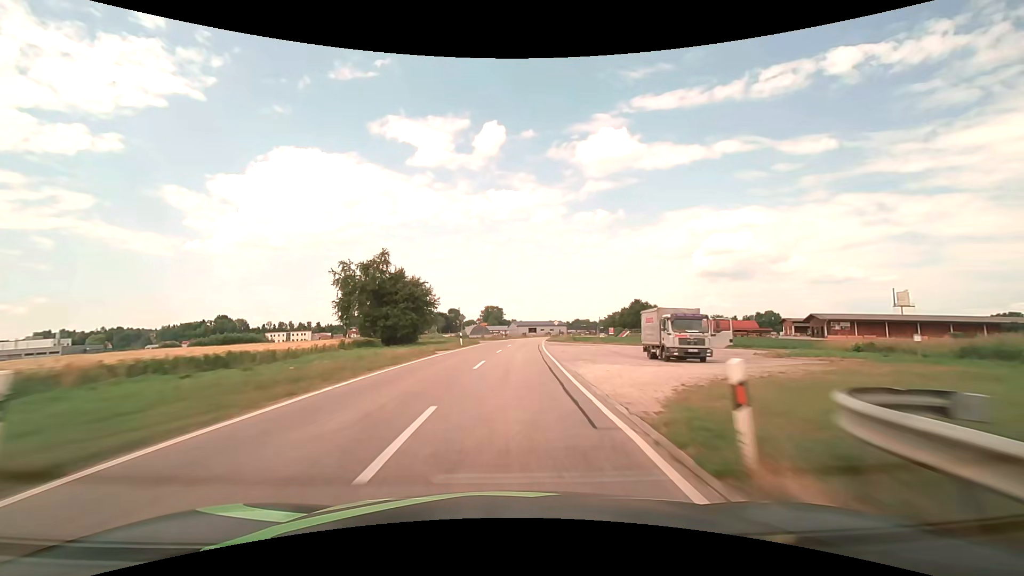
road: tertiary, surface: asphalt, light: Day
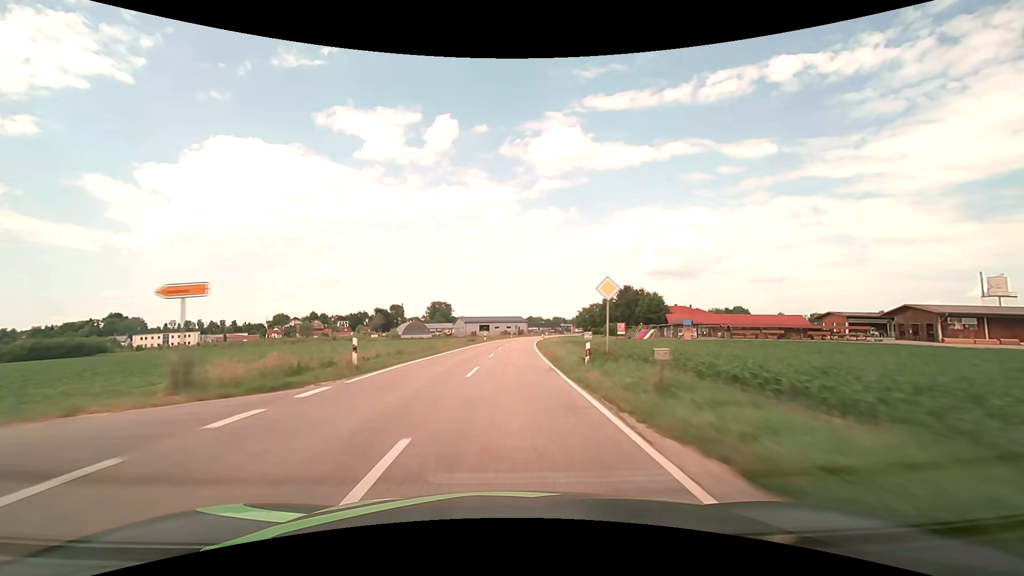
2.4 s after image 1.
(+2.6, +62.8) m; +5°
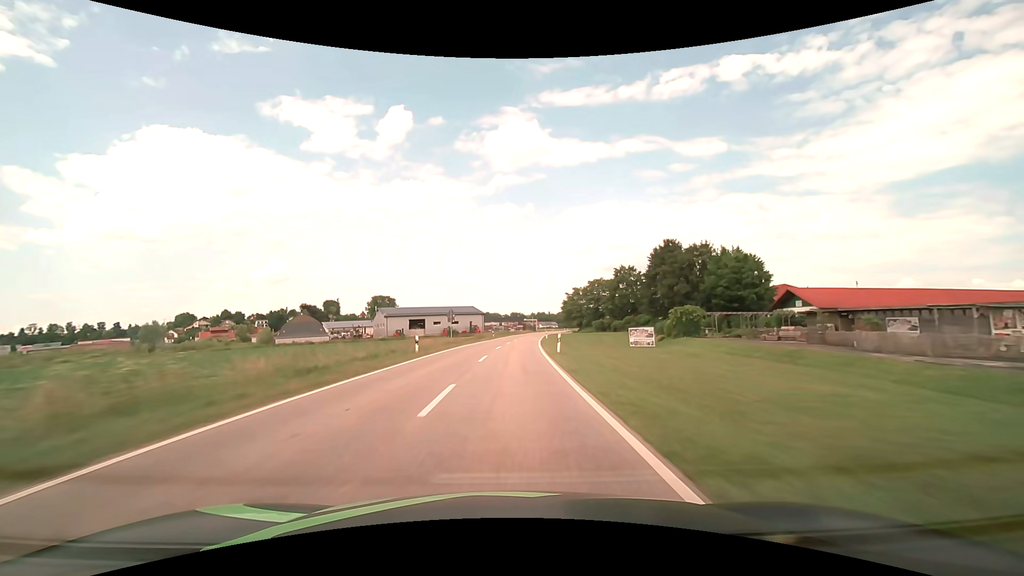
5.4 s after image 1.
(+3.6, +78.9) m; +5°
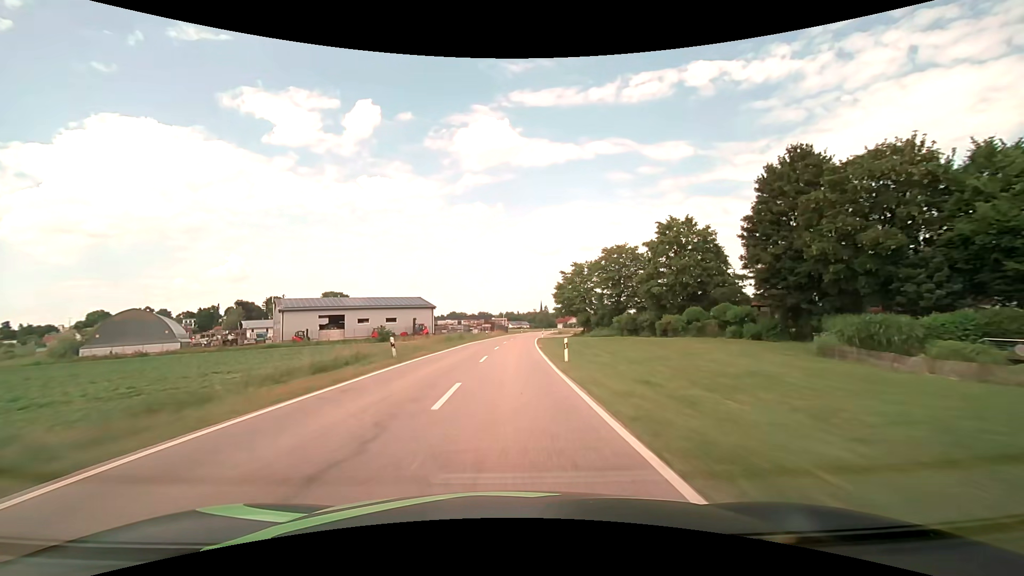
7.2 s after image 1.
(+1.7, +47.4) m; +4°
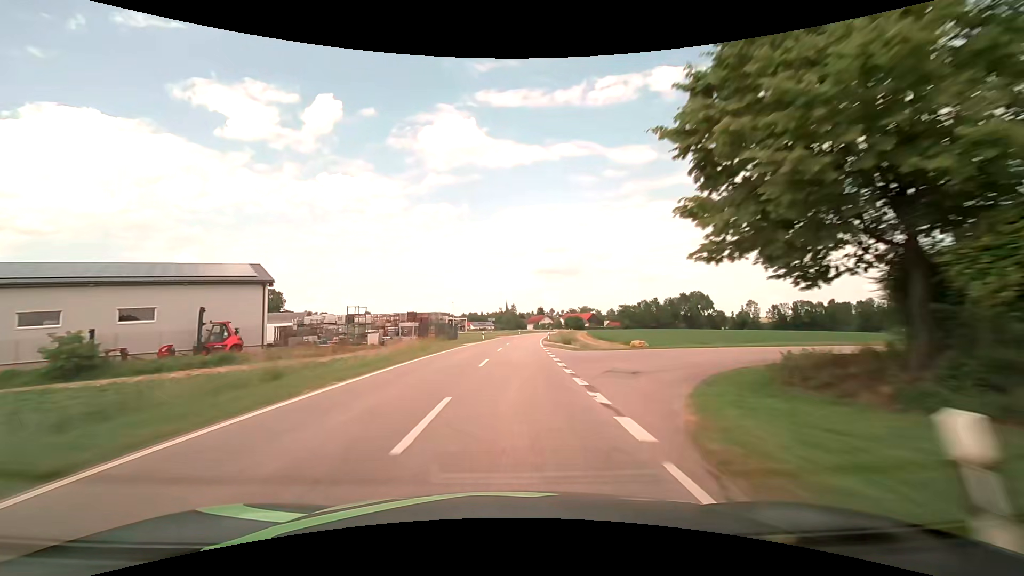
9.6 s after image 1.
(+2.2, +63.3) m; +4°
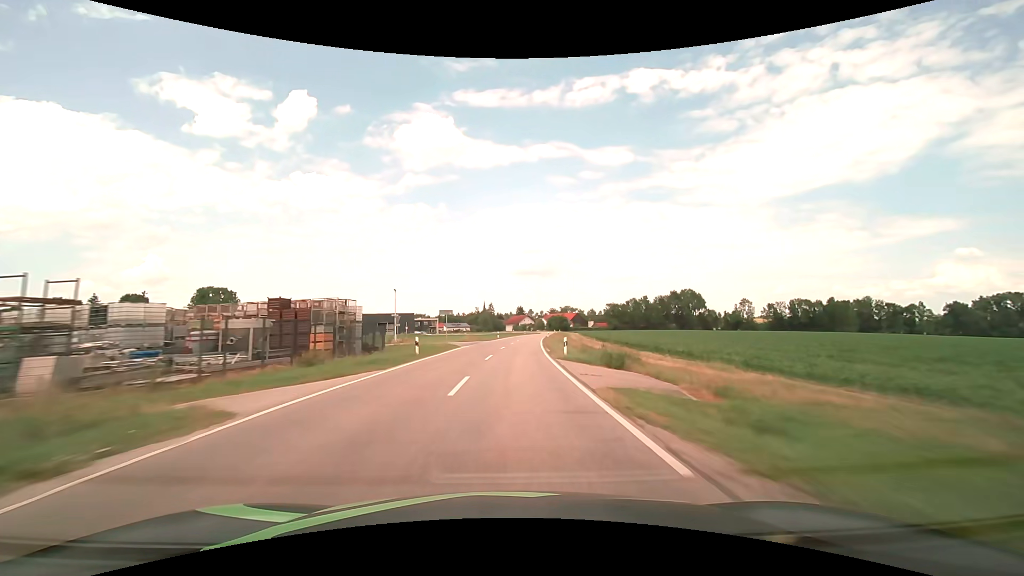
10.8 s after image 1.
(+0.8, +31.7) m; +3°
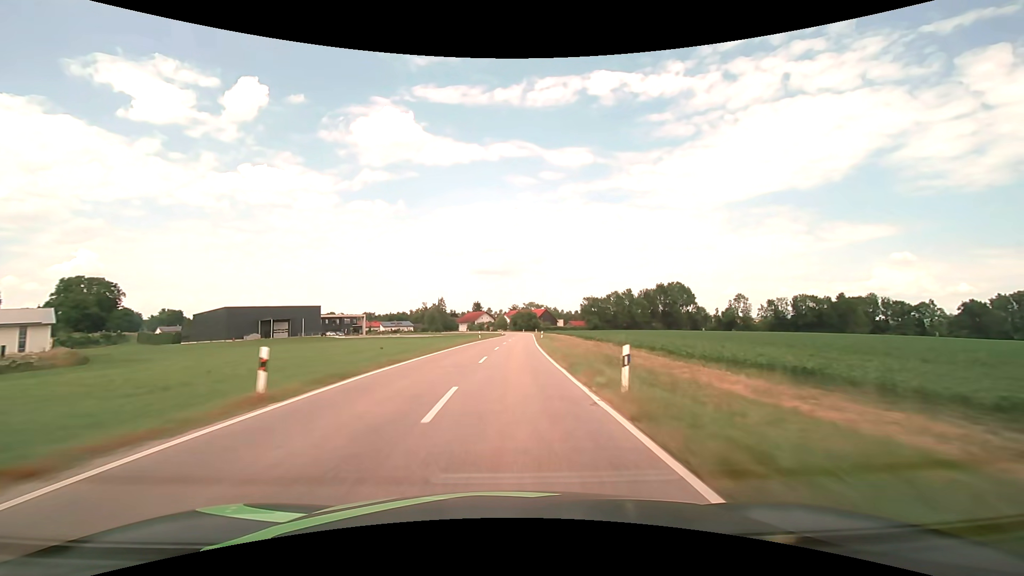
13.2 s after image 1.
(+2.8, +63.3) m; +5°
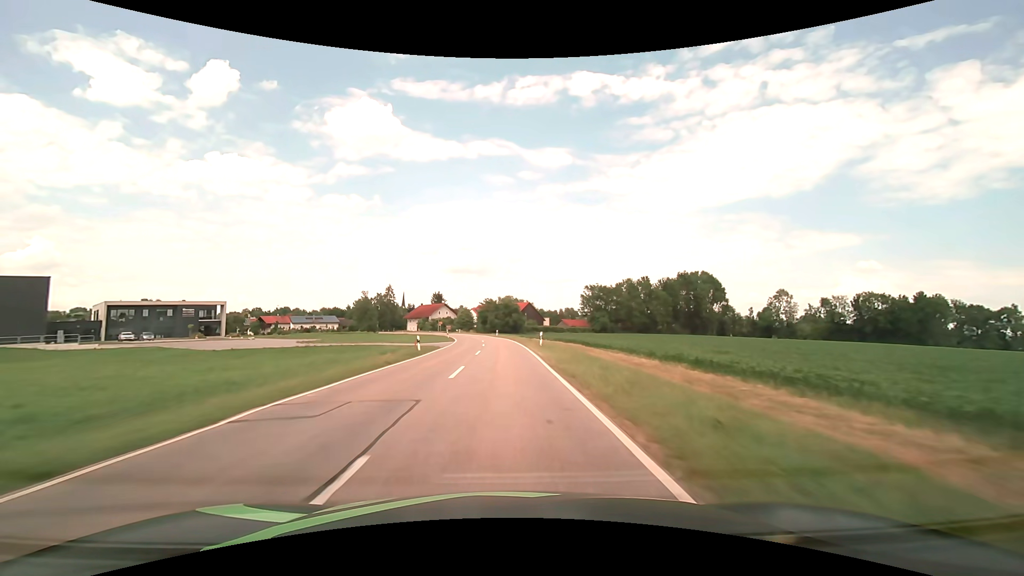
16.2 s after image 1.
(+3.0, +78.0) m; +3°
(0, +10) (0, +20) (0, +30) (-1, +40) (-1, +50) (-2, +60) (-3, +70) (-4, +80) (-6, +90) (-8, +100) m
